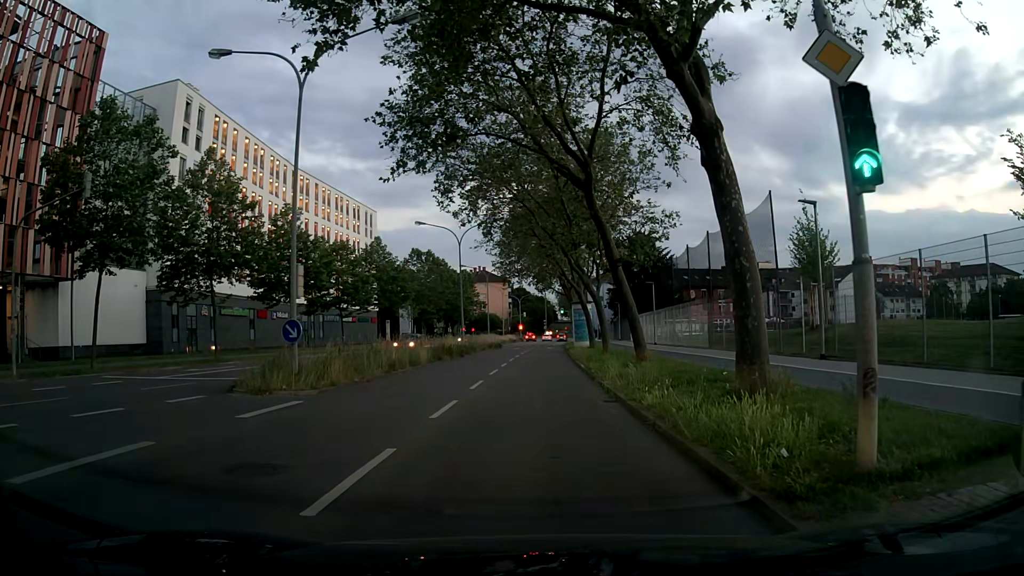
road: secondary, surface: asphalt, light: Dusk
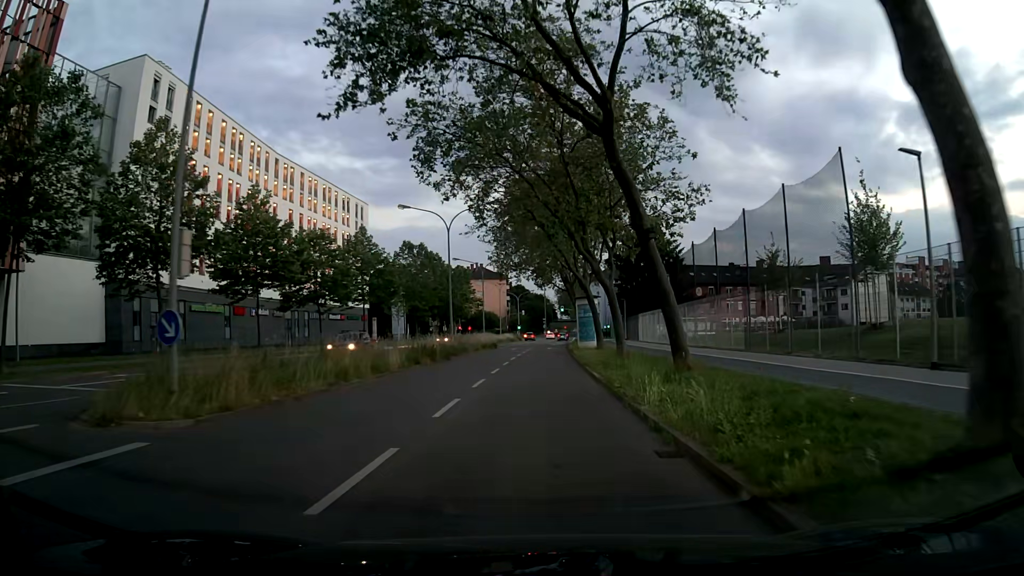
(0.0, +6.5) m; +1°
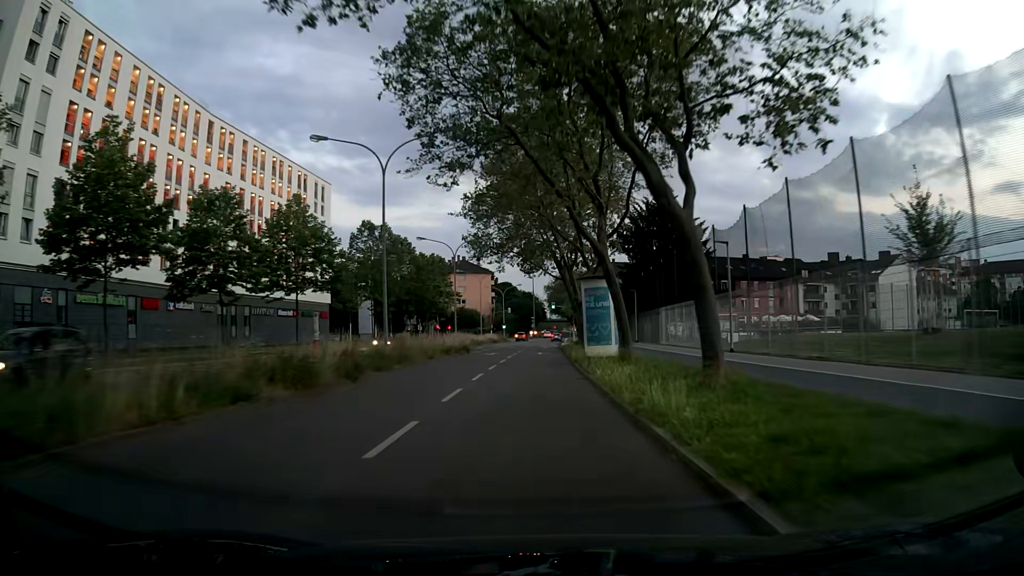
(+0.1, +16.7) m; +1°
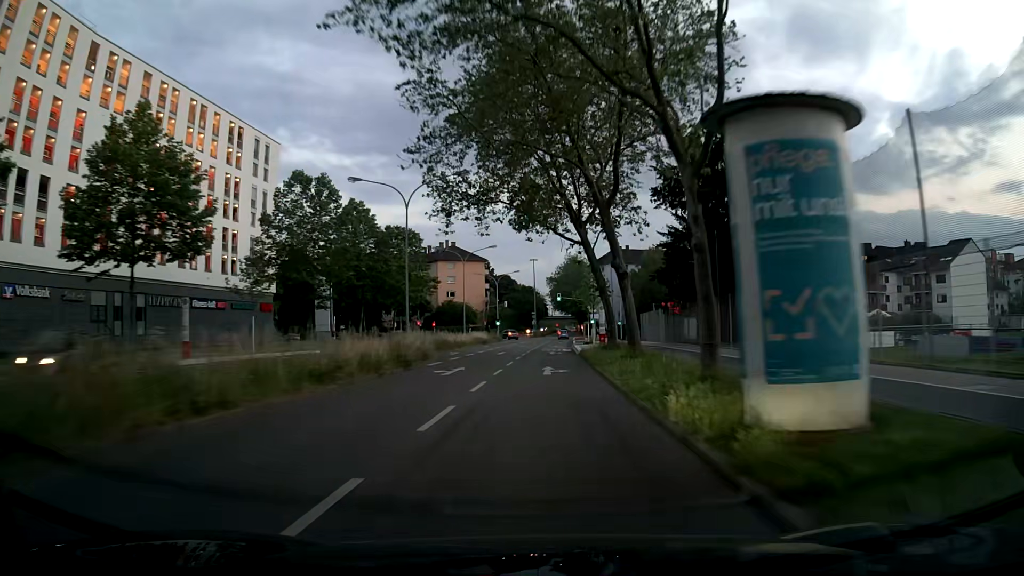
(-0.2, +23.1) m; 0°
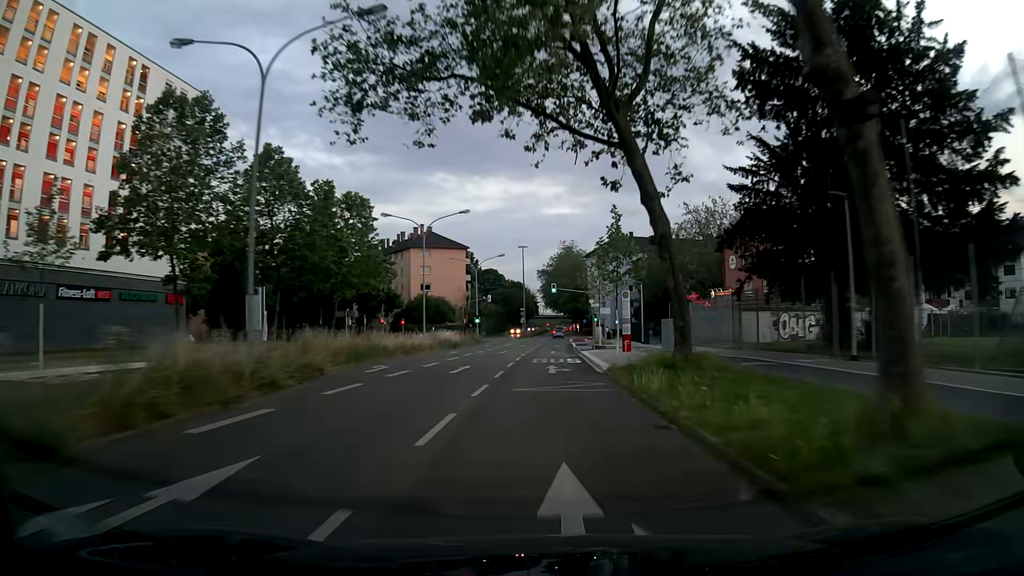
(-0.1, +19.6) m; 0°
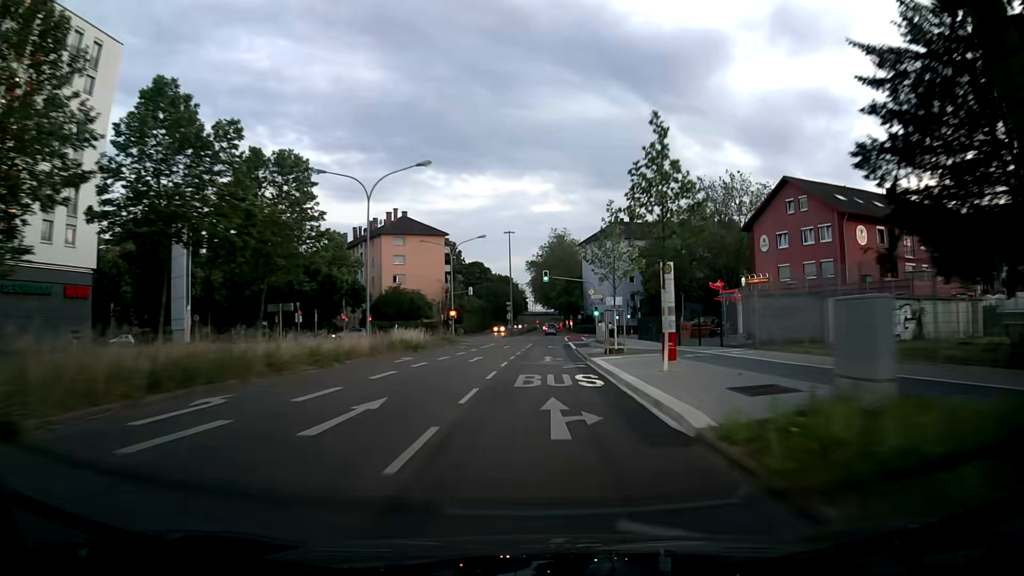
(+0.1, +13.7) m; +1°
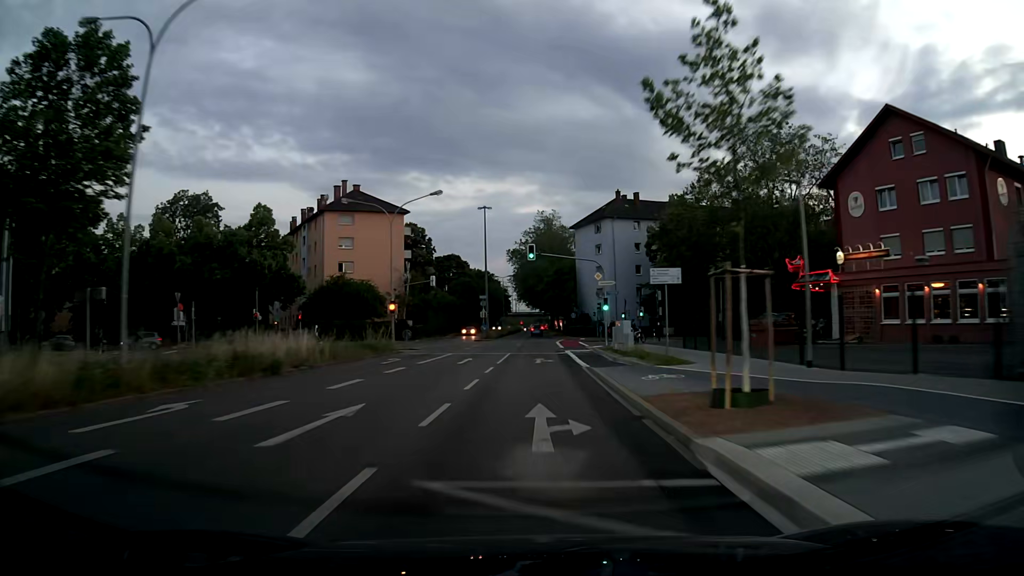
(+0.1, +20.9) m; +1°
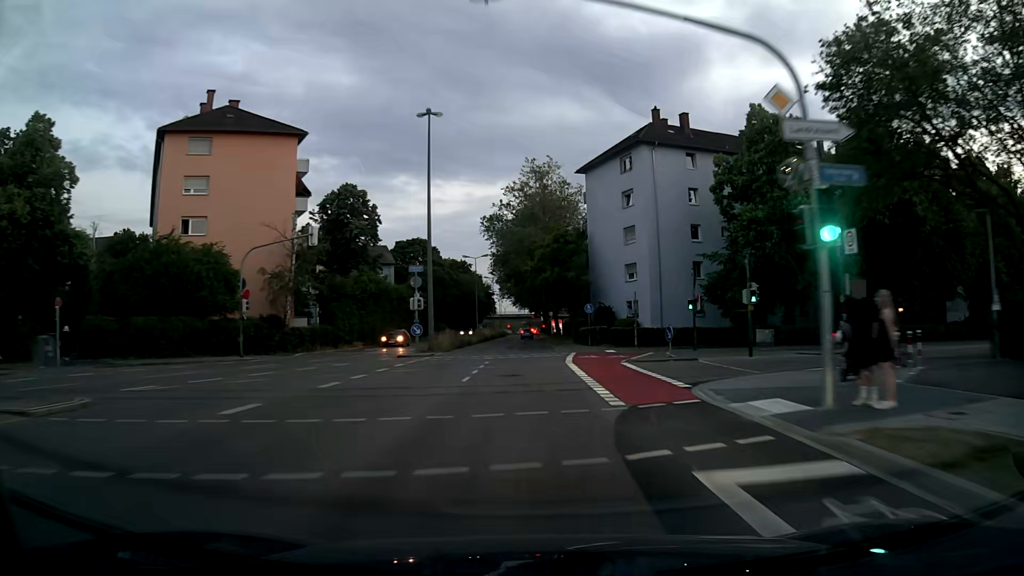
(+0.4, +35.0) m; +1°
(0, +10) (0, +20) (0, +30) (0, +40) (0, +50) (0, +60) (0, +70) (-1, +80) (-1, +90) (-1, +100) m
